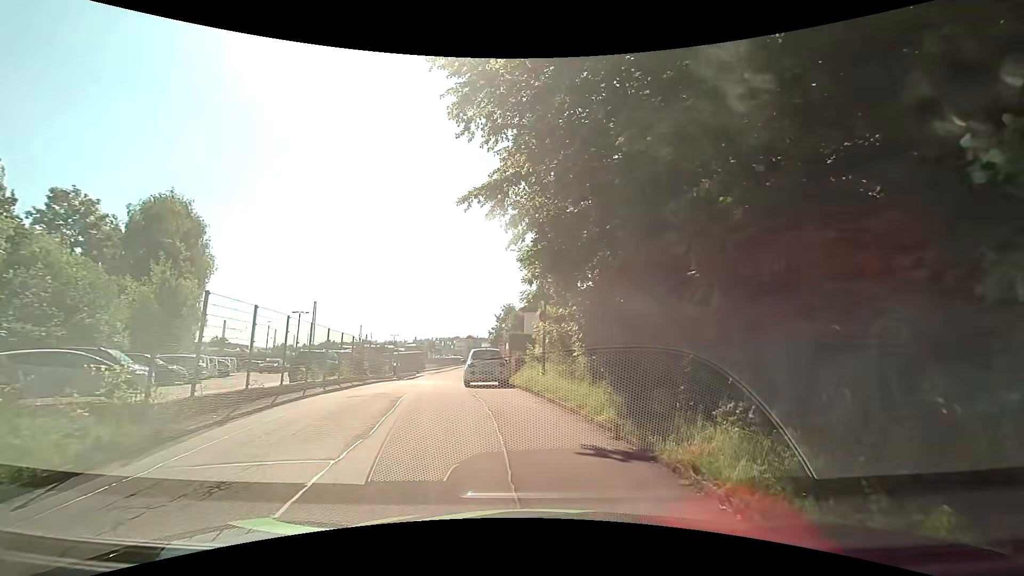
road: tertiary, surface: asphalt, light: Day
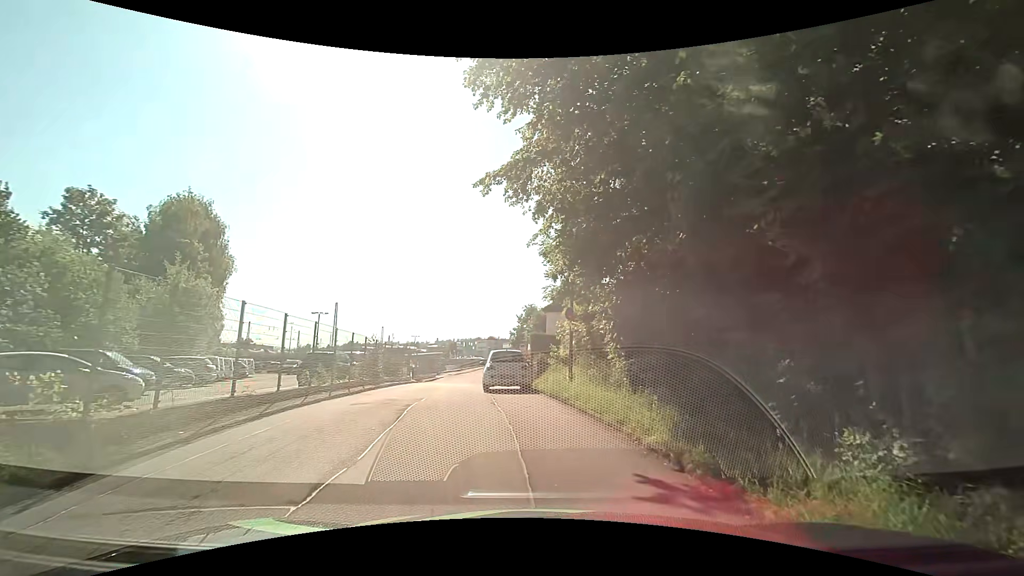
(-0.1, +1.7) m; -4°
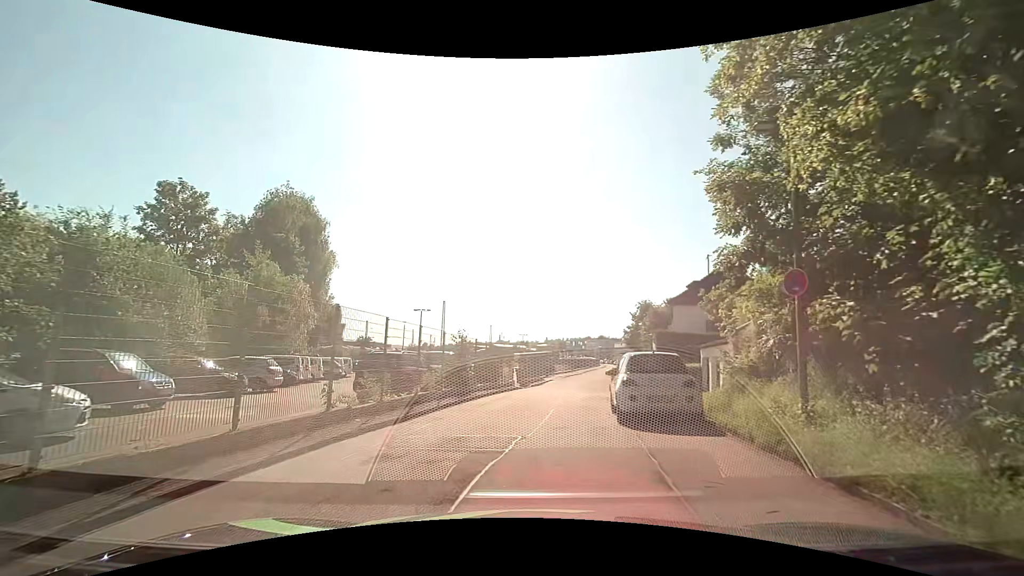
(-0.6, +7.0) m; -10°
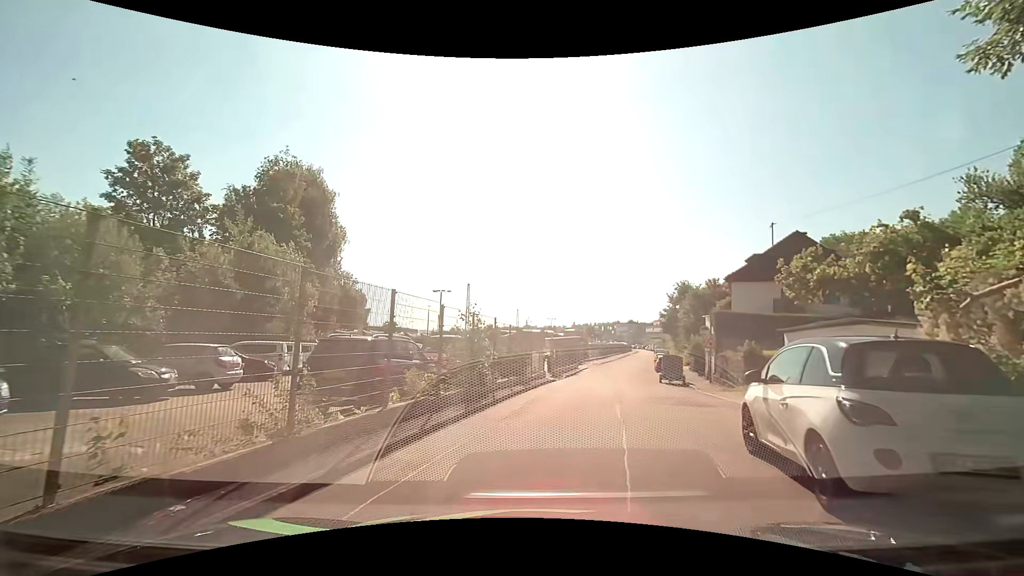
(-0.5, +6.1) m; -4°
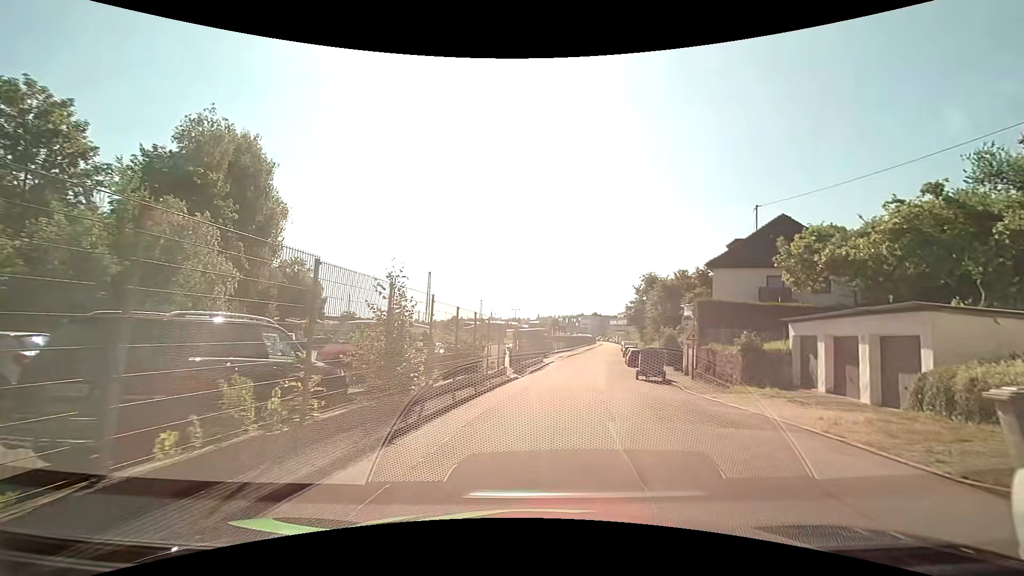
(0.0, +4.7) m; +2°
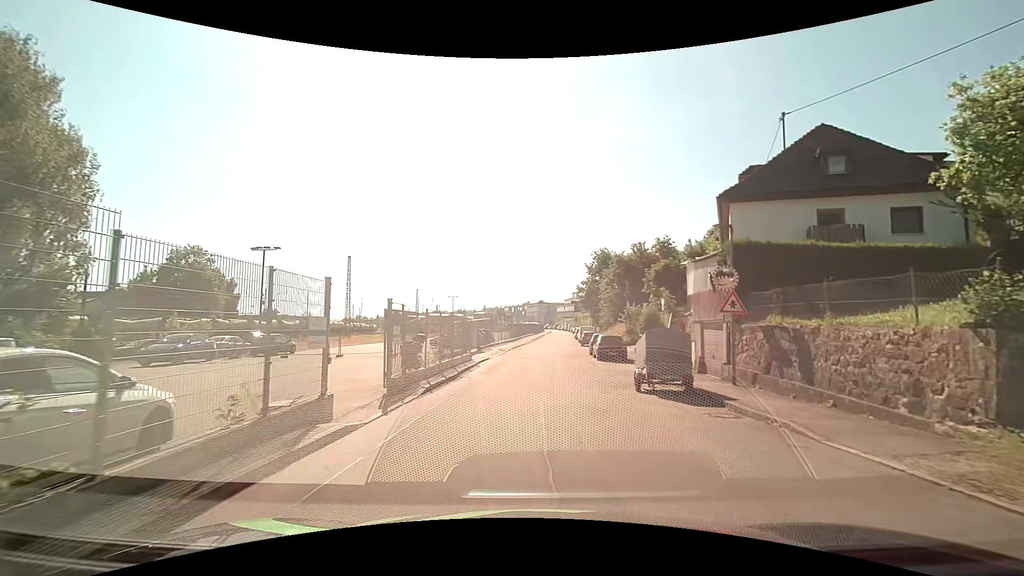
(+1.4, +14.4) m; +7°
(0, +10) (0, +20) (+1, +30) (+1, +40) (+2, +50) (+3, +60) (+3, +70) (+4, +80) (+5, +90) (+5, +100) m
